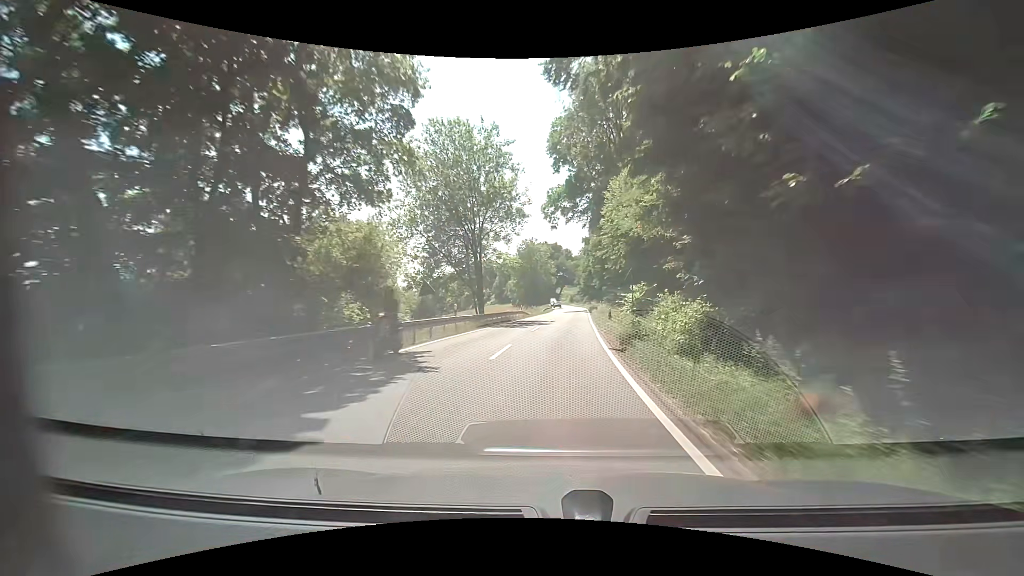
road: secondary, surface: asphalt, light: Day
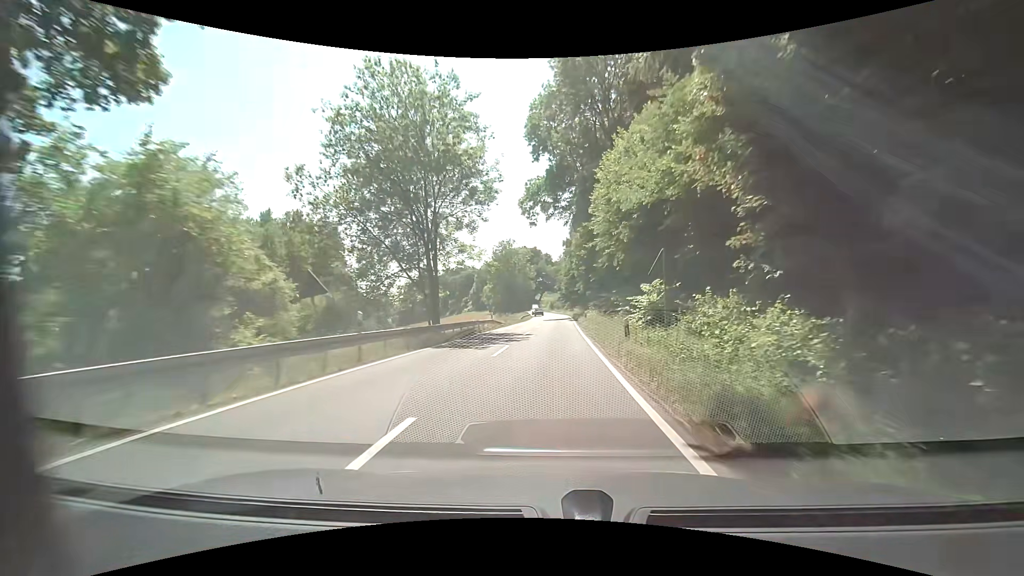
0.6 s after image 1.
(+0.2, +9.9) m; +2°
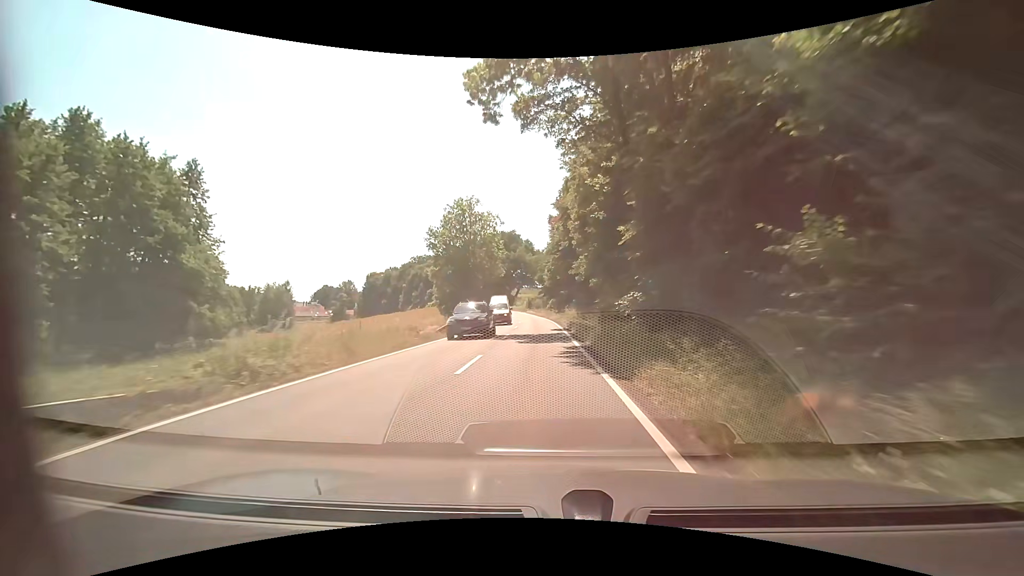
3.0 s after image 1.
(+1.5, +39.7) m; +3°
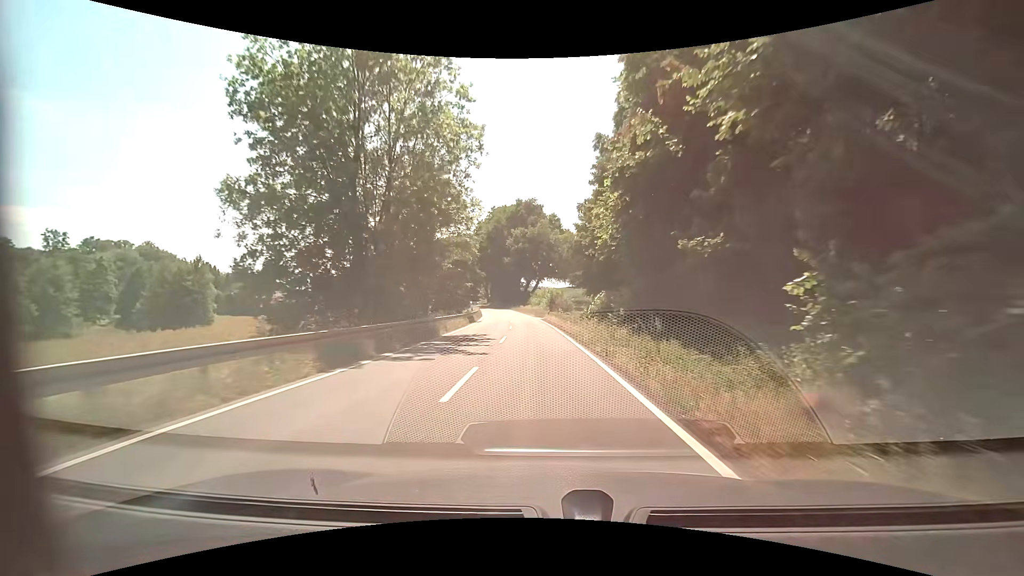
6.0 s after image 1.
(-1.4, +51.0) m; -3°
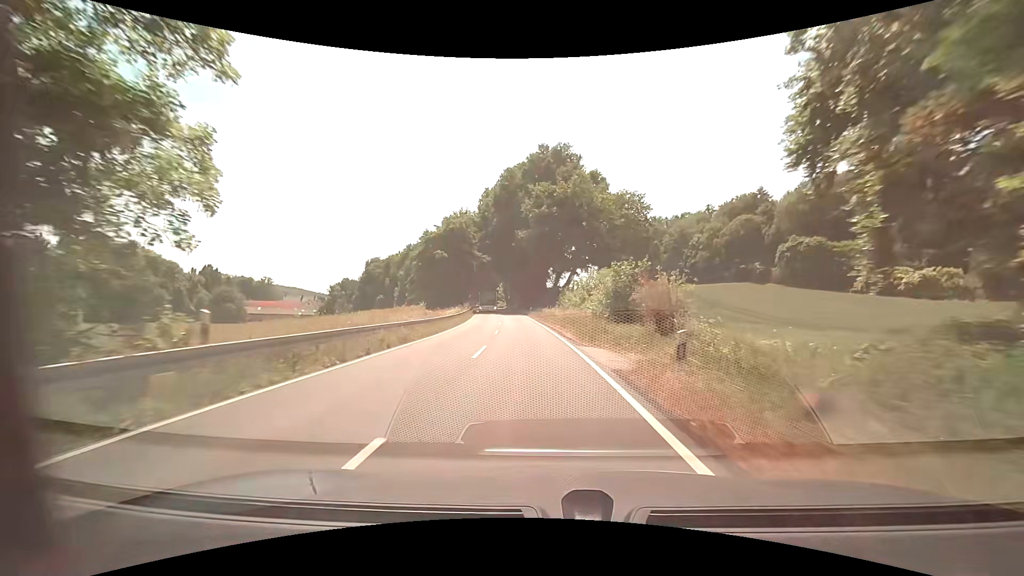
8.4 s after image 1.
(-1.2, +41.9) m; -4°
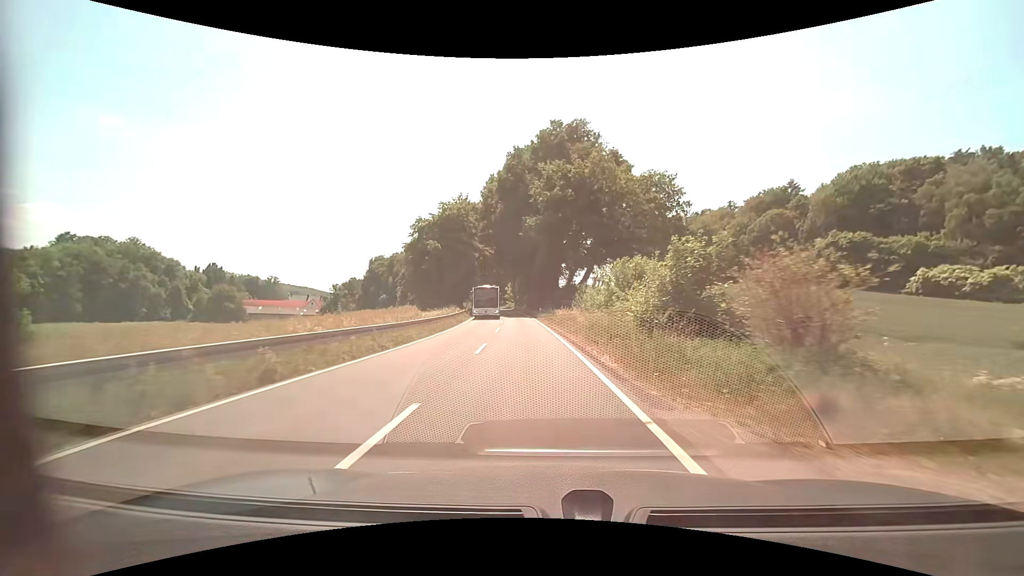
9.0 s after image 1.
(-0.1, +10.4) m; -1°
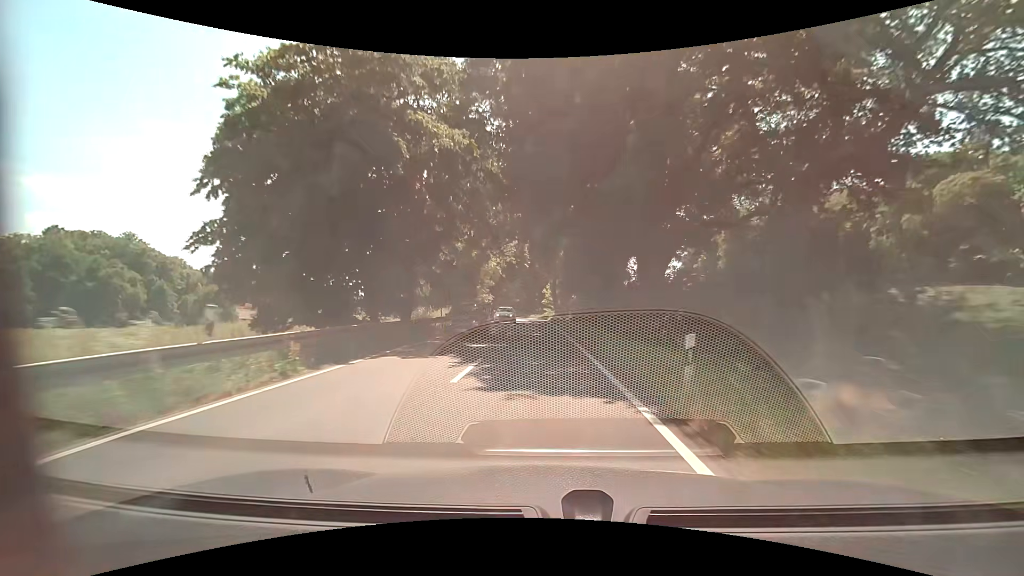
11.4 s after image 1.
(-2.0, +41.8) m; -5°
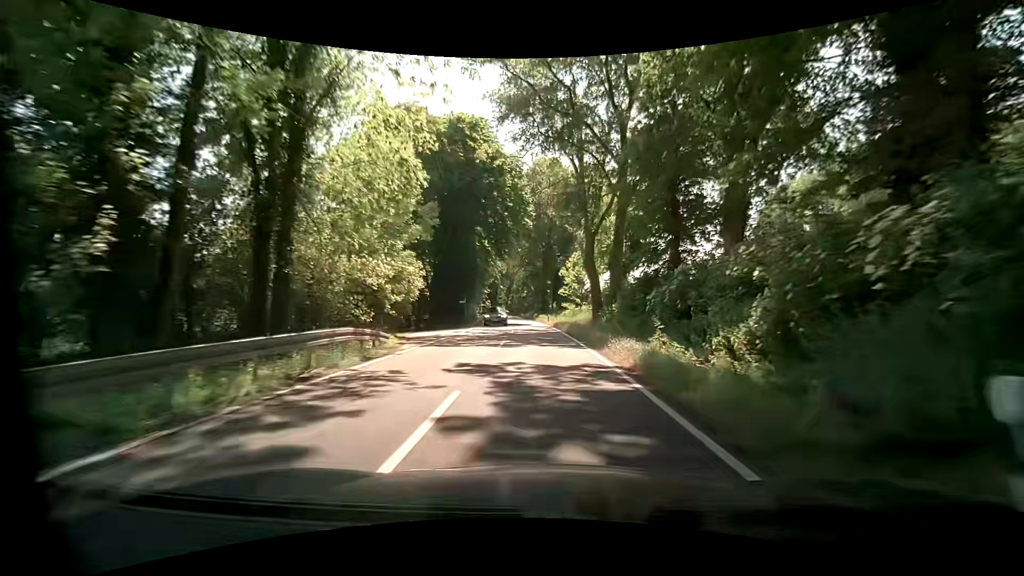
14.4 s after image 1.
(-1.3, +52.9) m; -2°
(0, +10) (0, +20) (0, +30) (0, +40) (0, +50) (-1, +60) (-1, +70) (-2, +80) (-3, +90) (-4, +100) m
